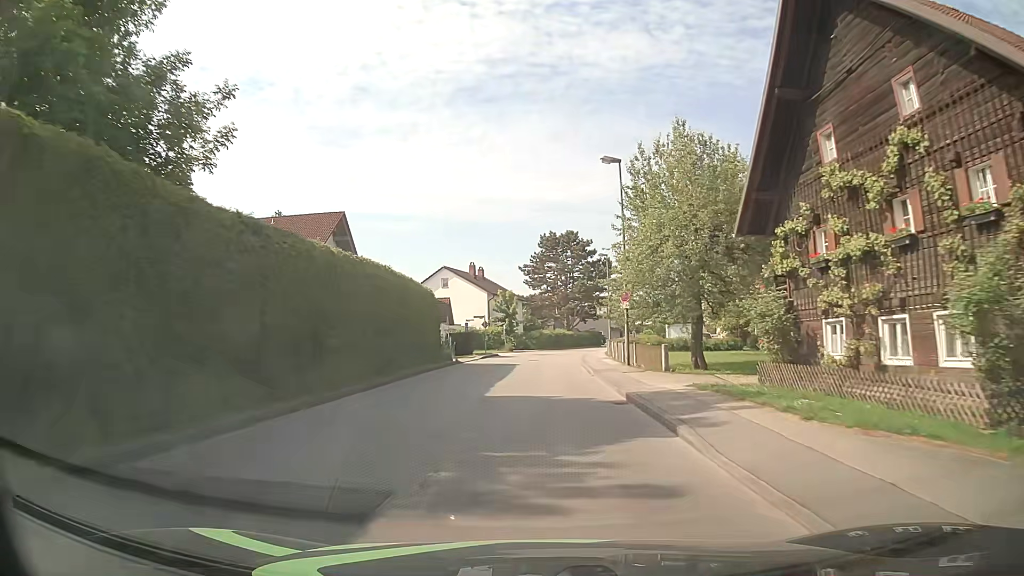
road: unclassified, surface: asphalt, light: Day
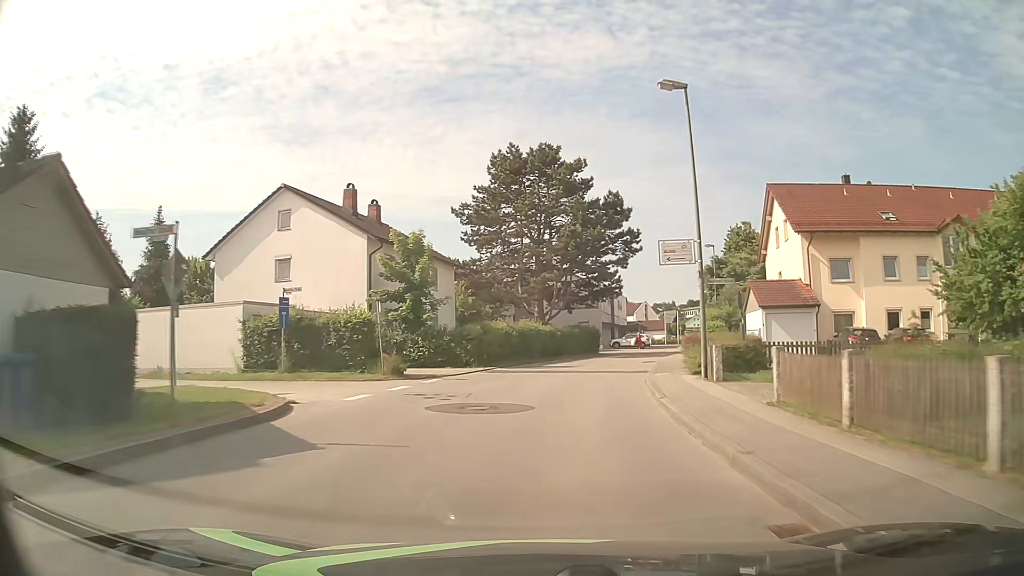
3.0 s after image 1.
(-0.7, +39.8) m; +2°
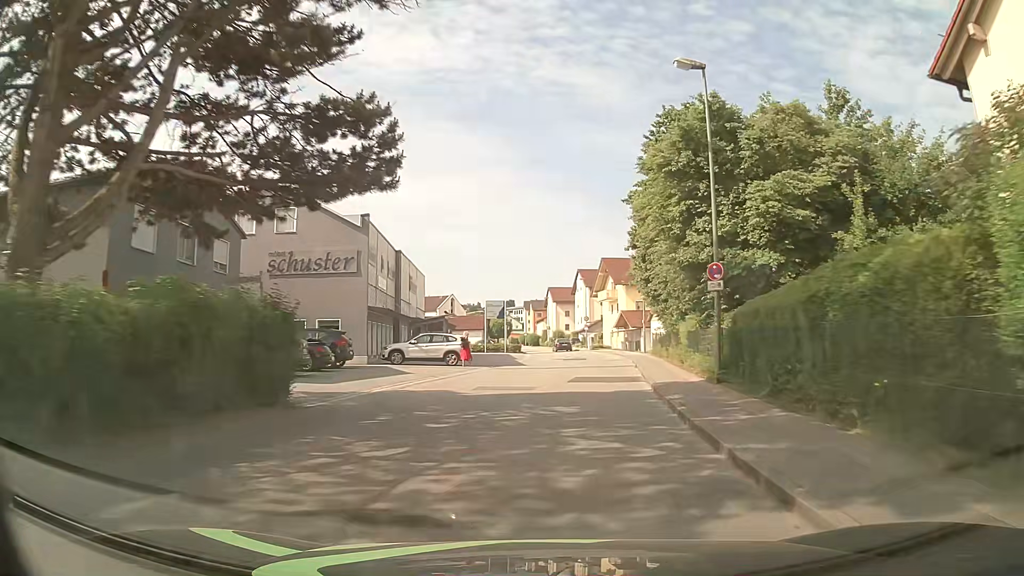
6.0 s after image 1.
(+4.9, +37.5) m; +16°
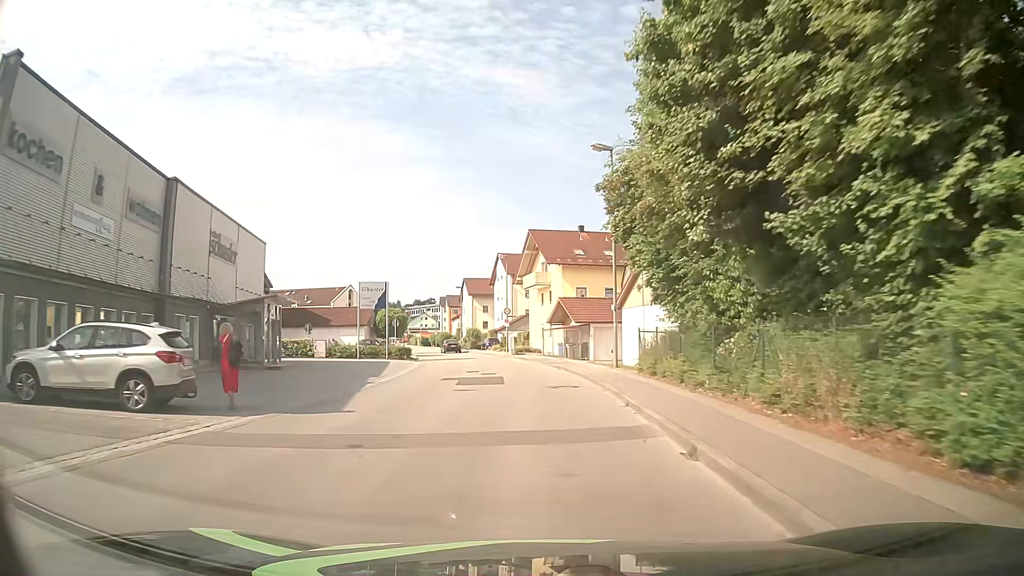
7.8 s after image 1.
(+1.5, +21.7) m; +7°
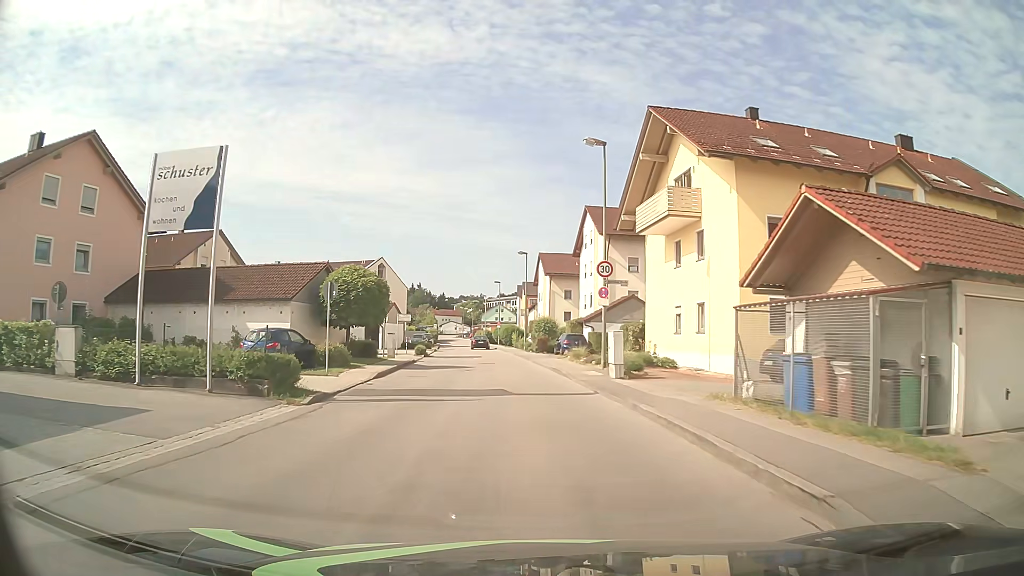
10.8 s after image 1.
(-1.5, +32.4) m; -8°
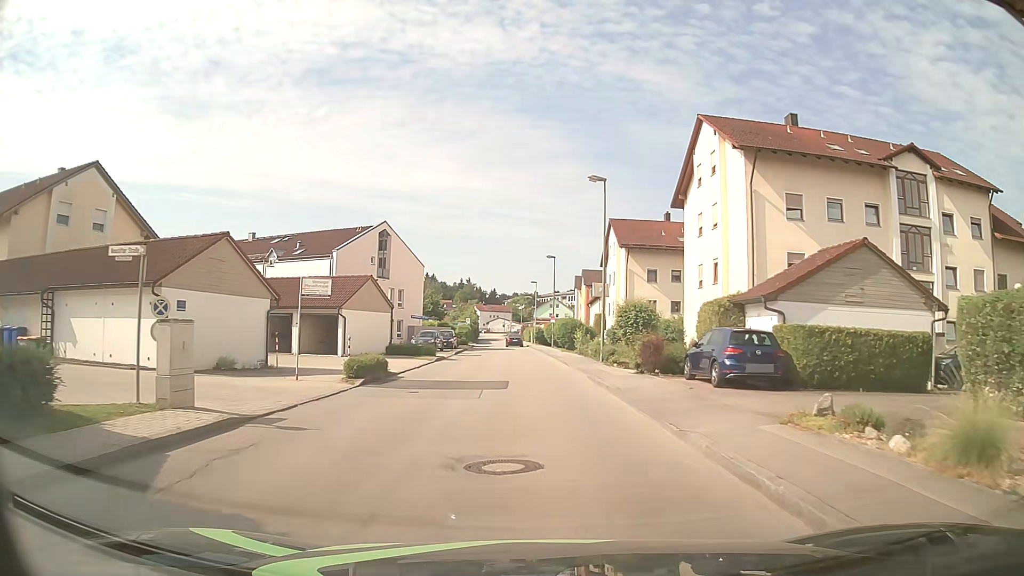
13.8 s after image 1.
(-1.3, +26.2) m; -4°
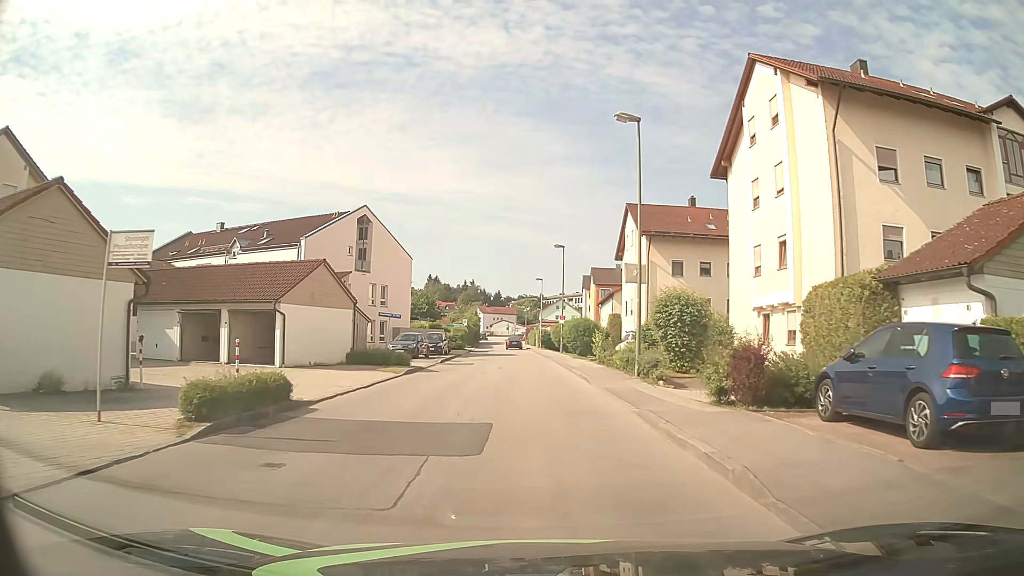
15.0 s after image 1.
(0.0, +8.9) m; -1°
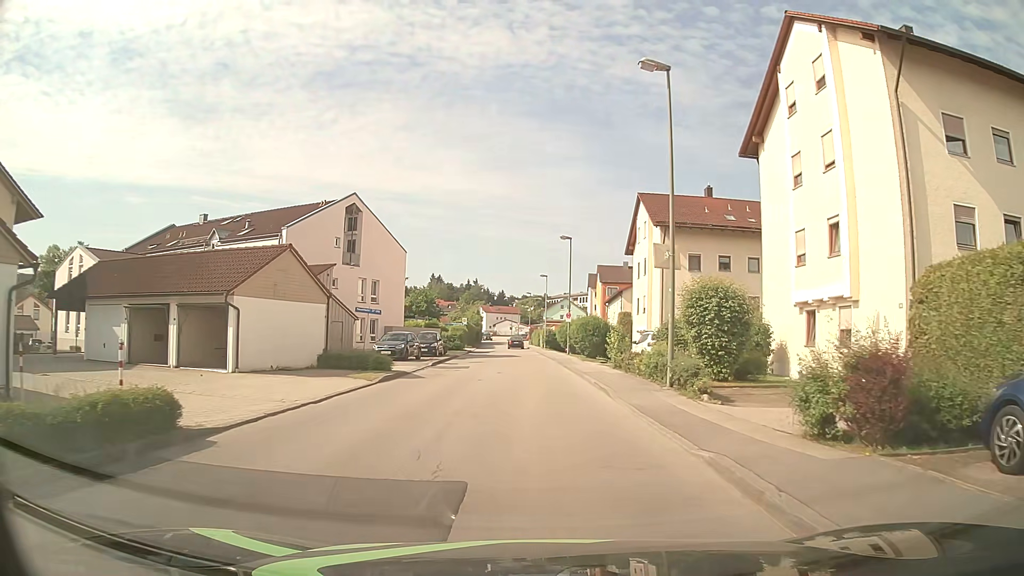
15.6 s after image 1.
(0.0, +4.4) m; 0°
(0, +10) (0, +20) (0, +30) (0, +40) (0, +50) (-1, +60) (-1, +70) (-2, +80) (-2, +90) (-3, +100) m
